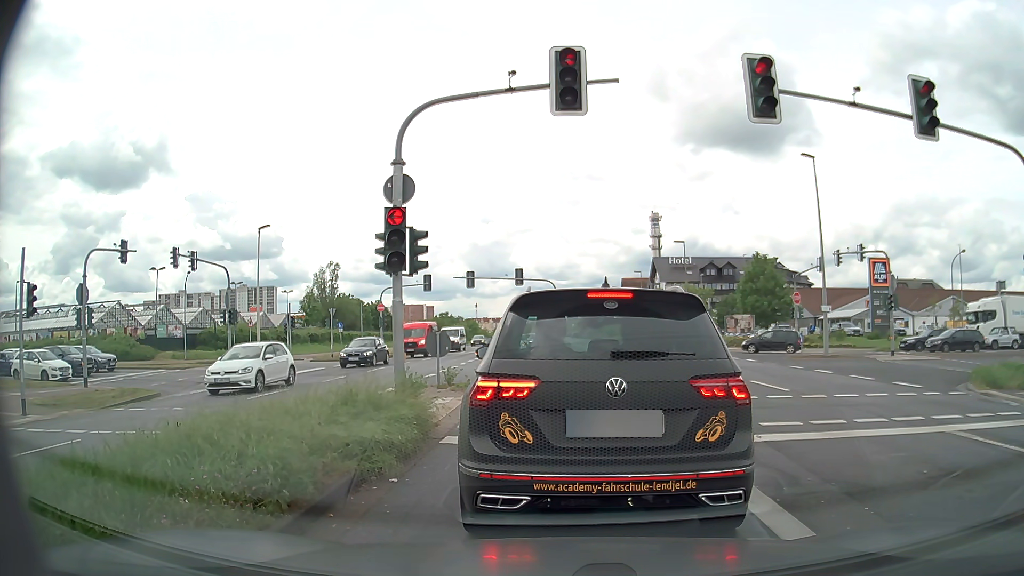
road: primary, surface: asphalt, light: Day
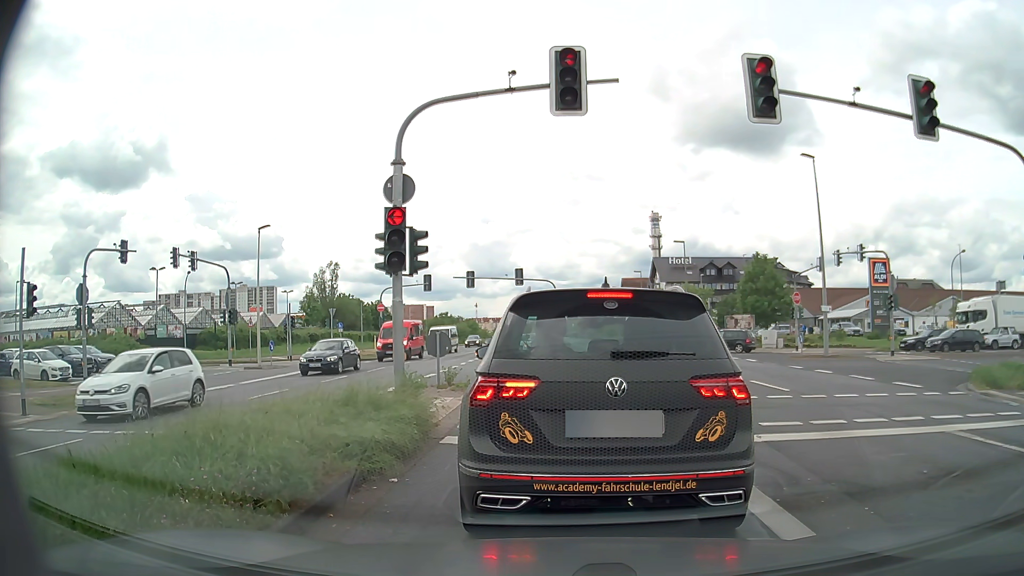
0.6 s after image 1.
(0.0, 0.0) m; 0°
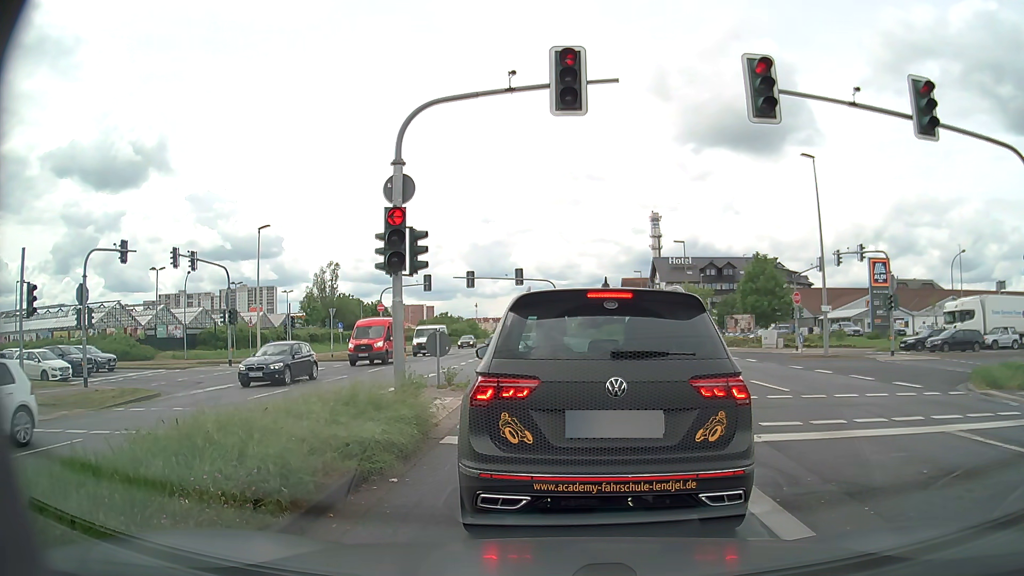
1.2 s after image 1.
(0.0, 0.0) m; 0°
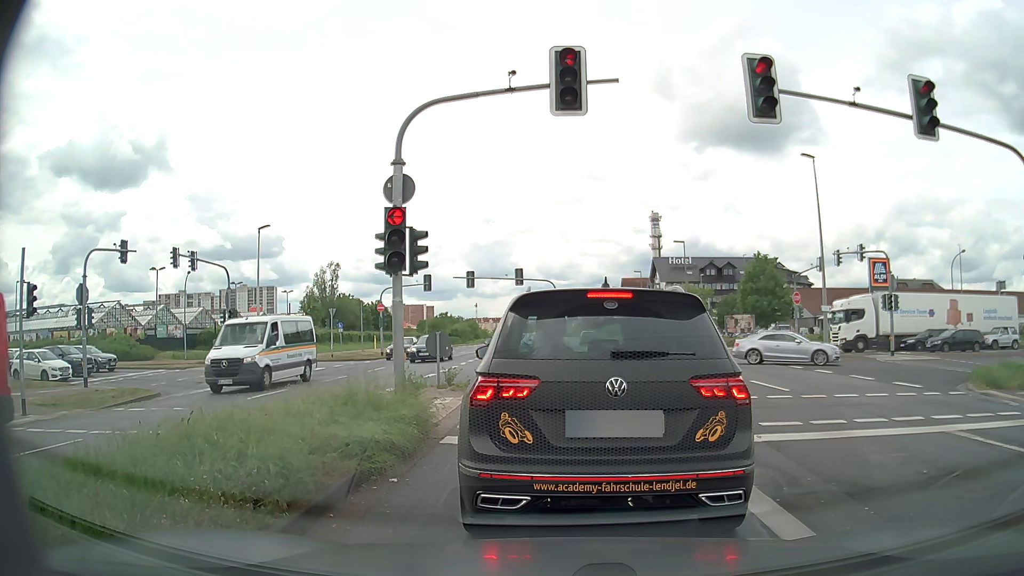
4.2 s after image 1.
(0.0, 0.0) m; 0°
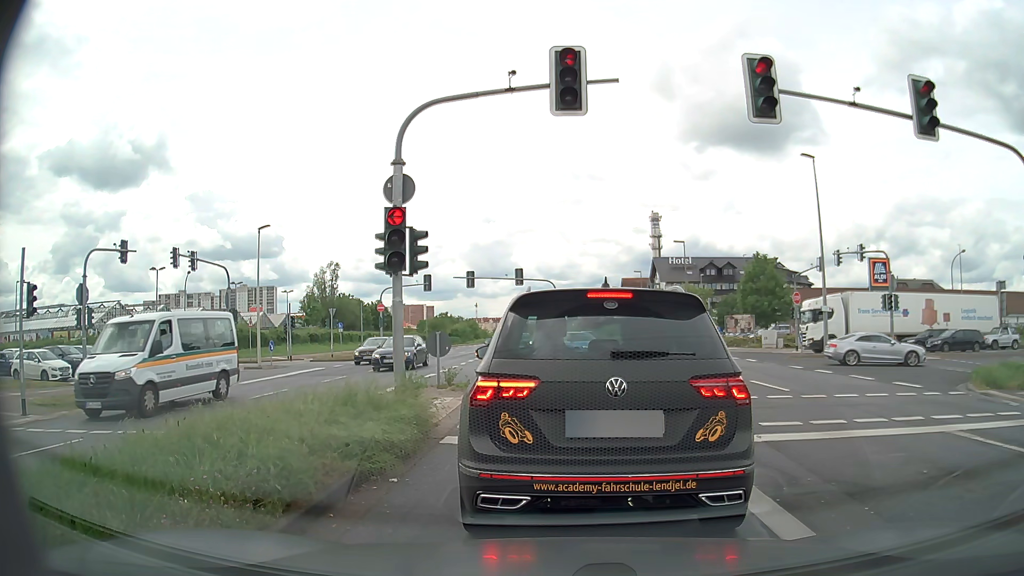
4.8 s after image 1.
(0.0, 0.0) m; 0°
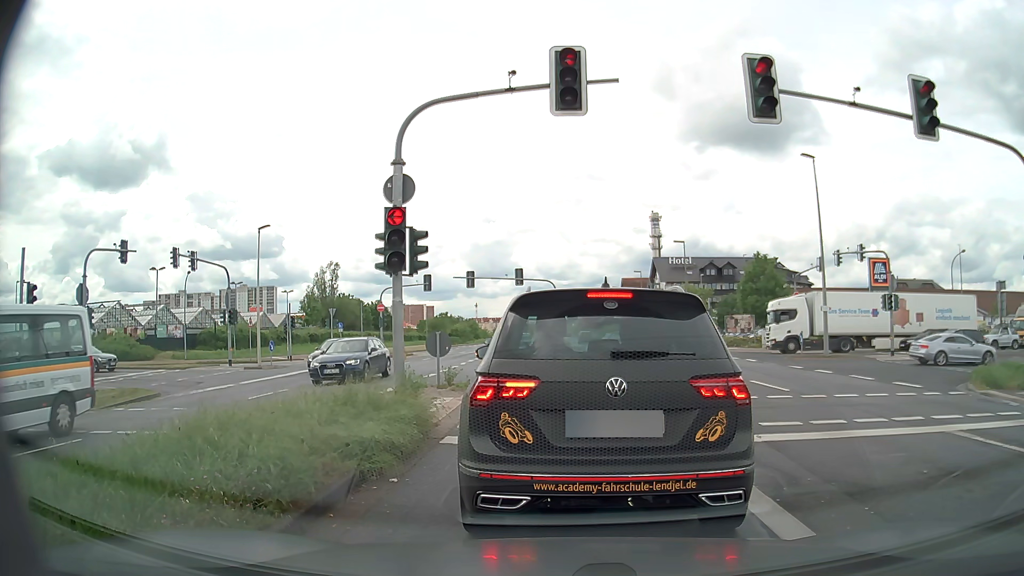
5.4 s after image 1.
(0.0, 0.0) m; 0°
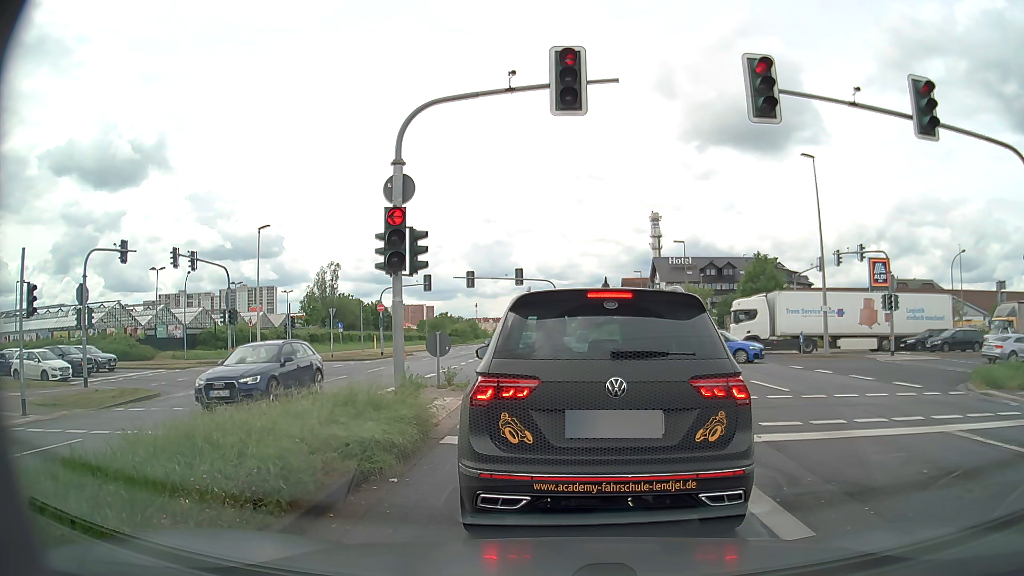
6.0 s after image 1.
(0.0, 0.0) m; 0°
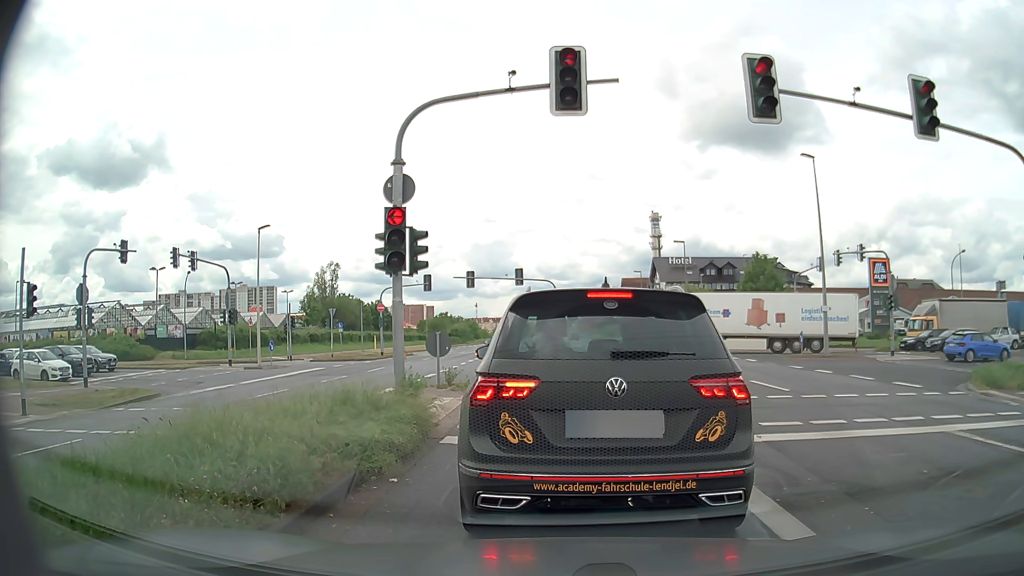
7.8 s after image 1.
(0.0, 0.0) m; 0°
(0, +10) (0, +20) (-3, +30) (-8, +38) (-17, +42) (-27, +42) (-37, +42) (-47, +41) (-57, +40) (-67, +39) m
